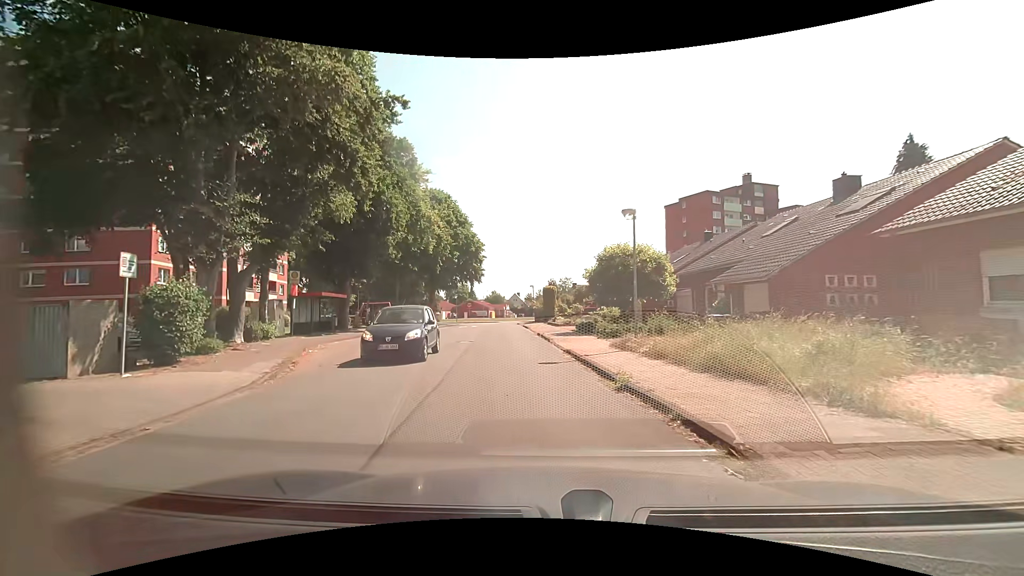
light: Day
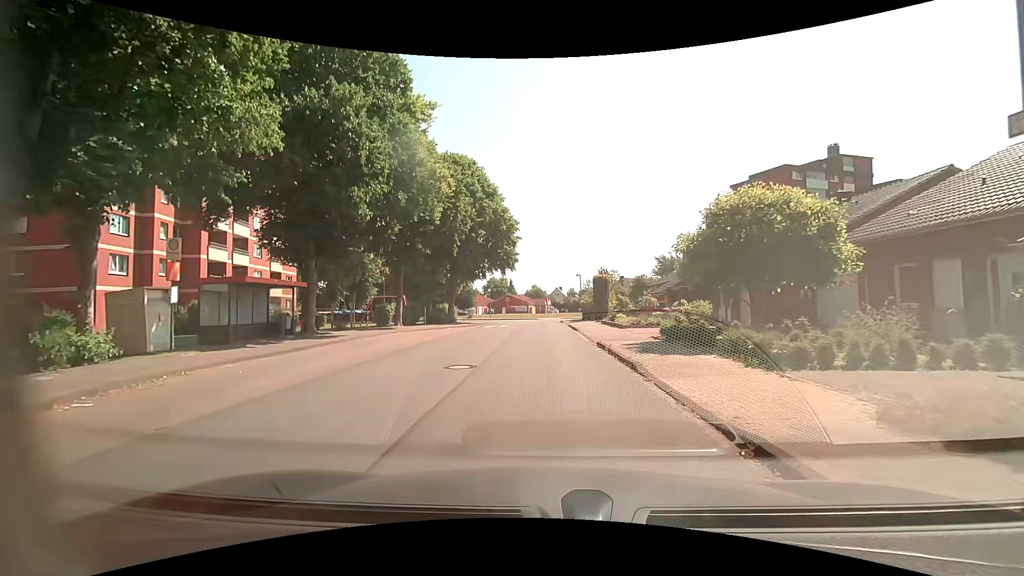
(-0.4, +11.1) m; -4°
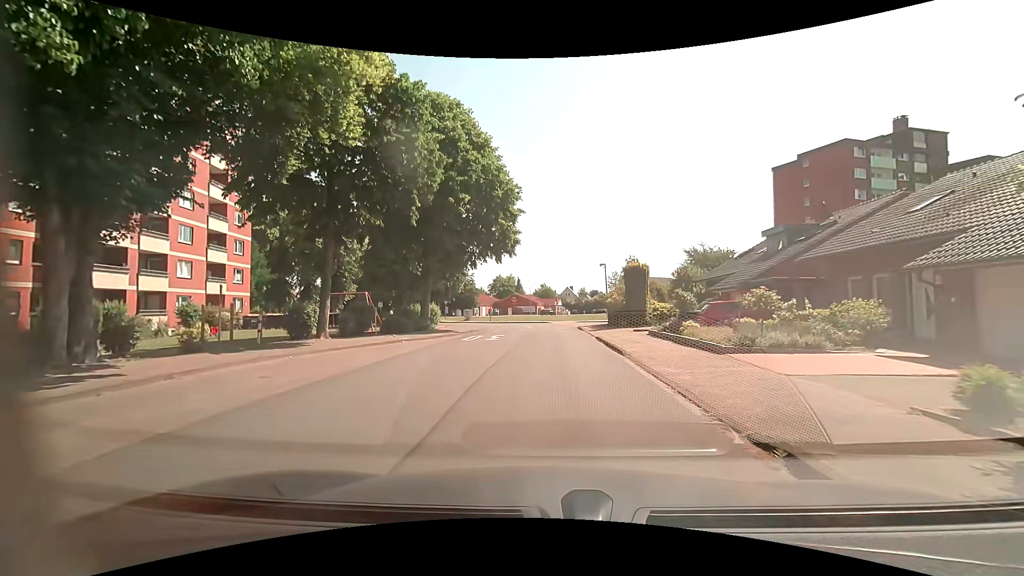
(-0.2, +12.4) m; -1°
